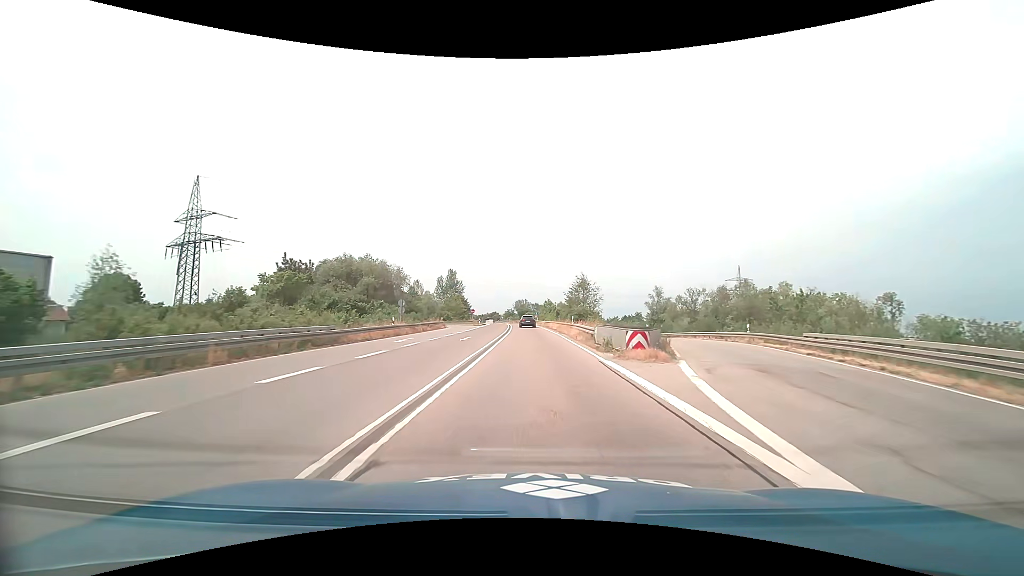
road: trunk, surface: asphalt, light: Day
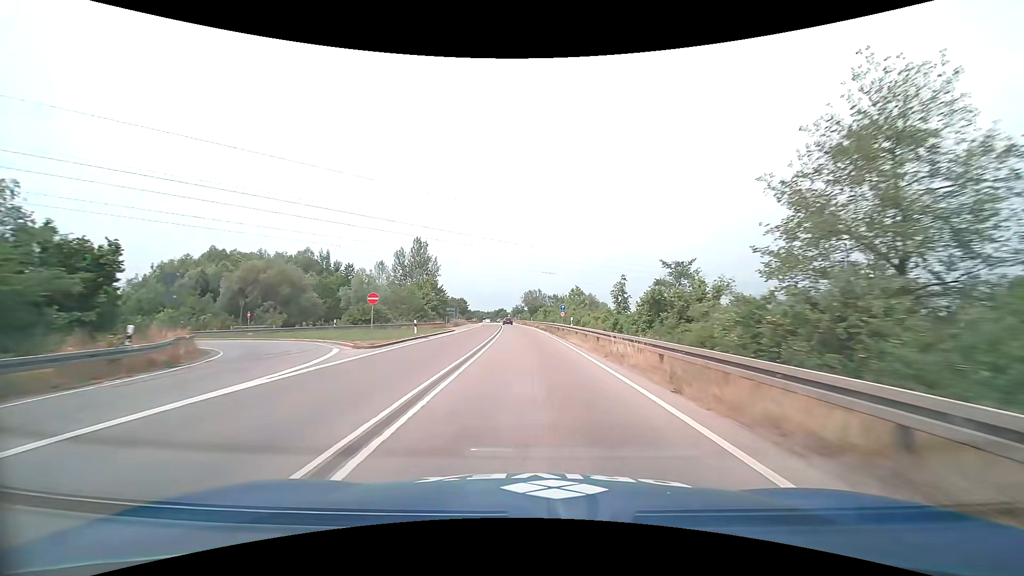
(-0.8, +57.1) m; -2°
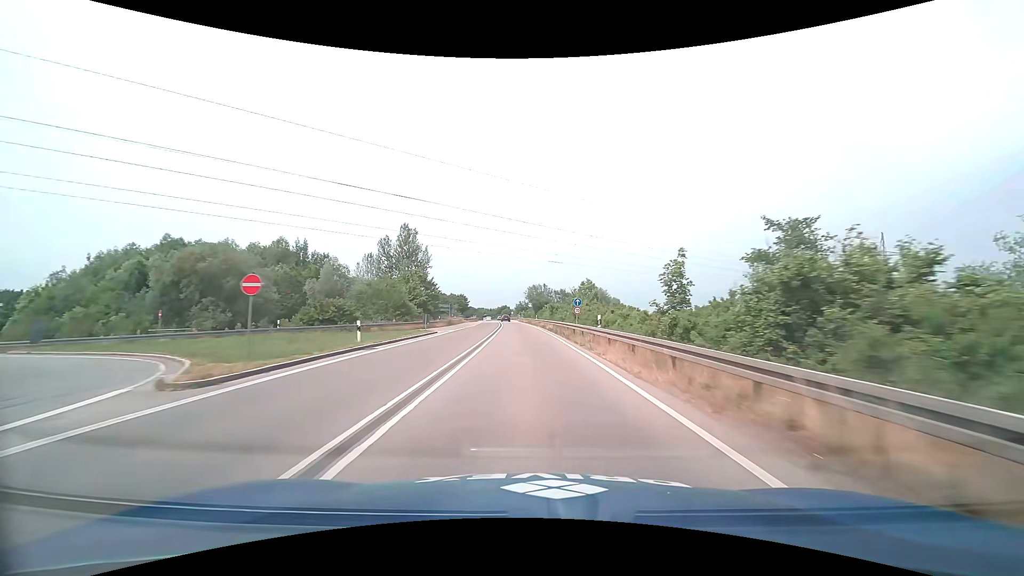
(0.0, +11.8) m; -1°
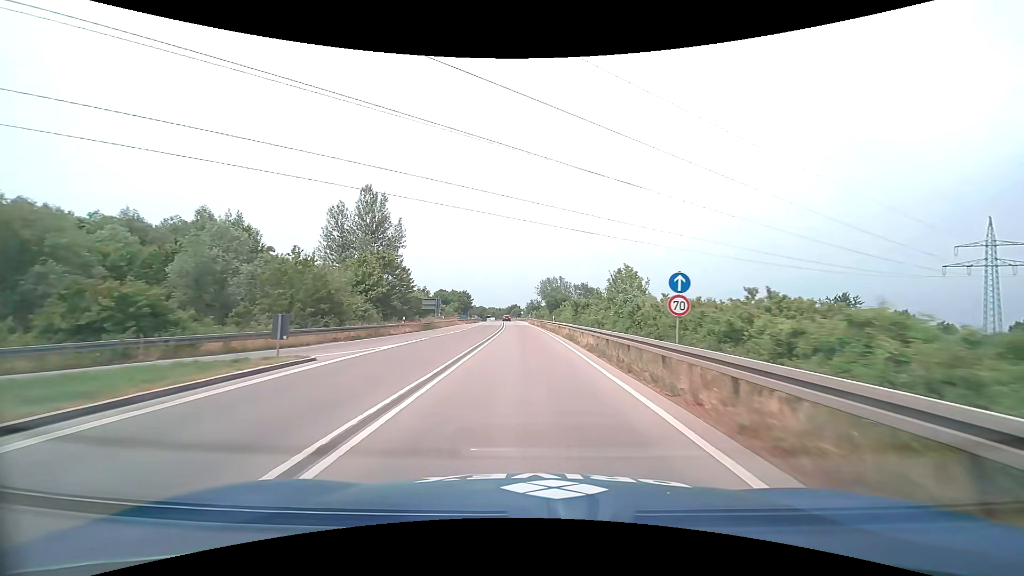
(-0.2, +23.7) m; -1°
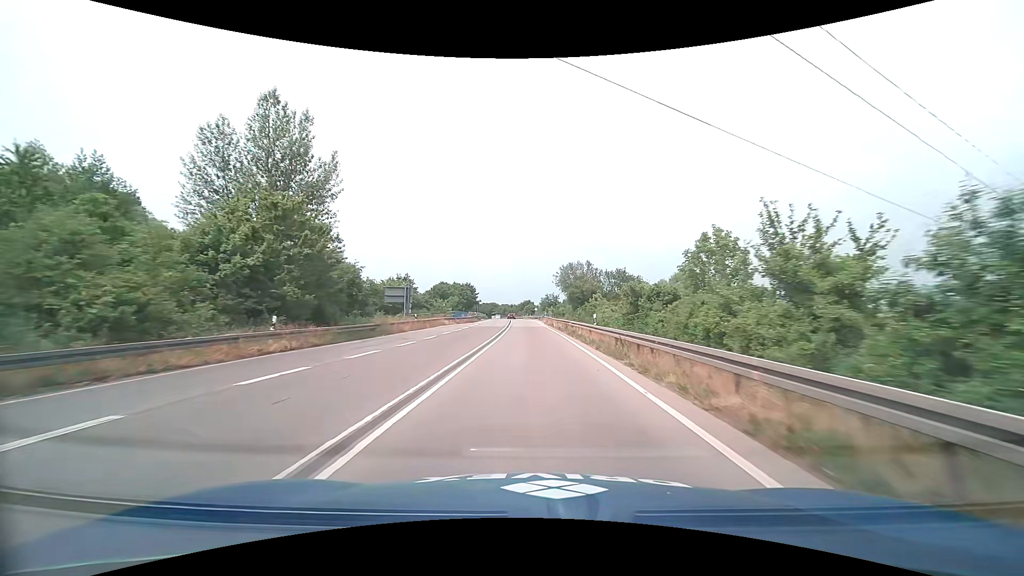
(-0.3, +23.7) m; -2°
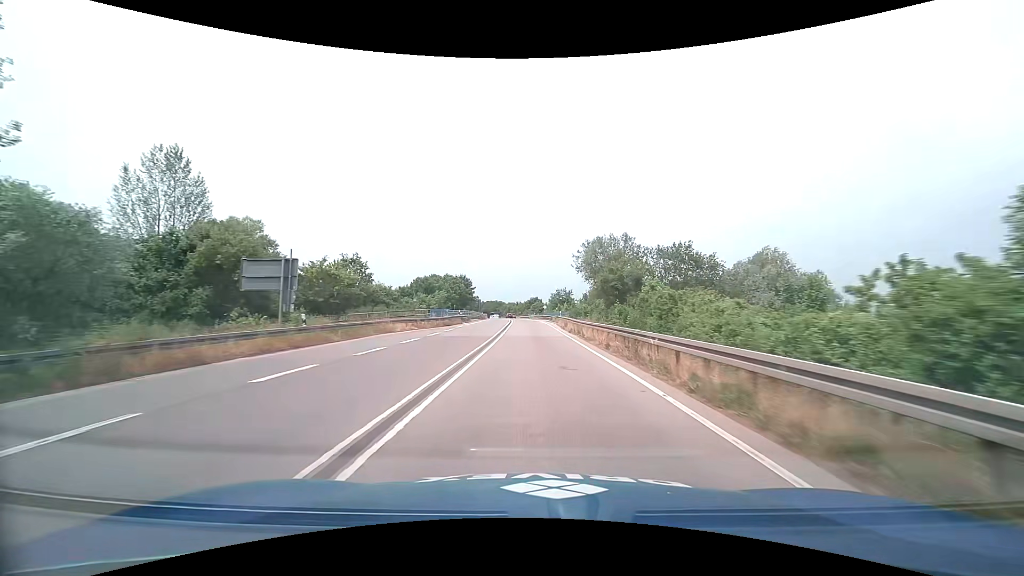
(-0.2, +23.7) m; -1°
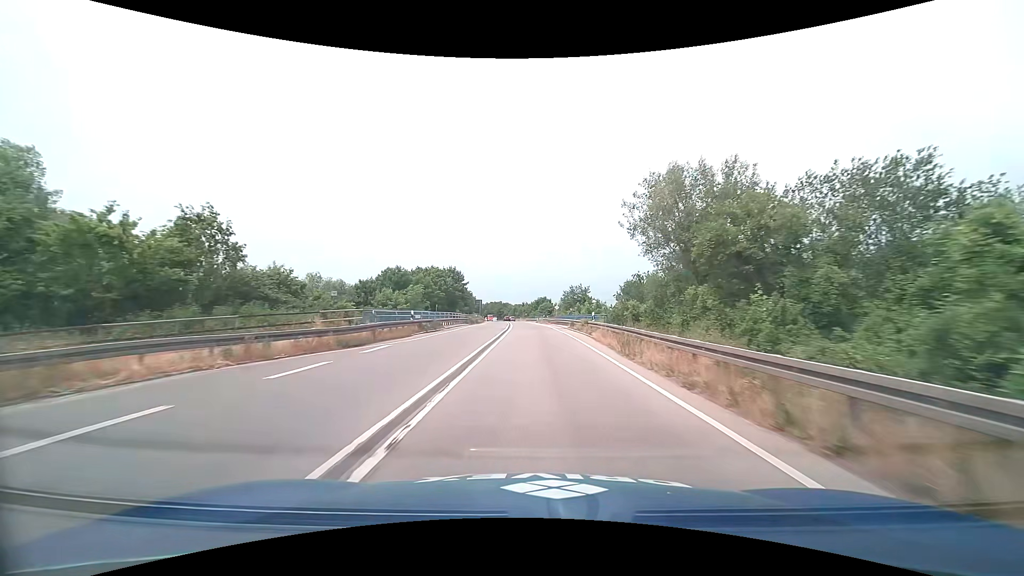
(-0.2, +23.8) m; -1°
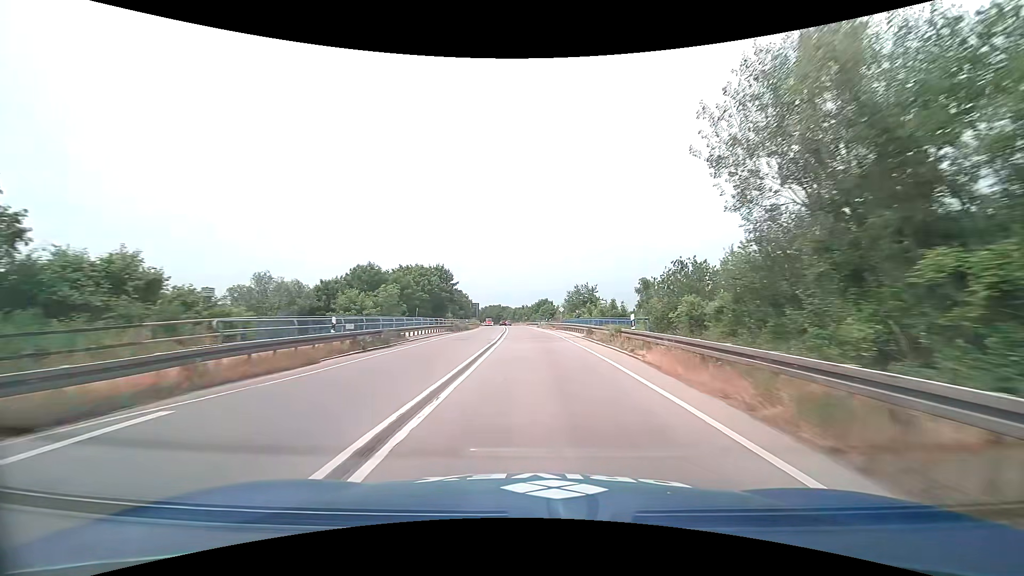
(0.0, +11.9) m; 0°
(0, +10) (0, +20) (0, +30) (0, +40) (-1, +50) (-1, +60) (-2, +70) (-2, +80) (-3, +90) (-4, +100) m
